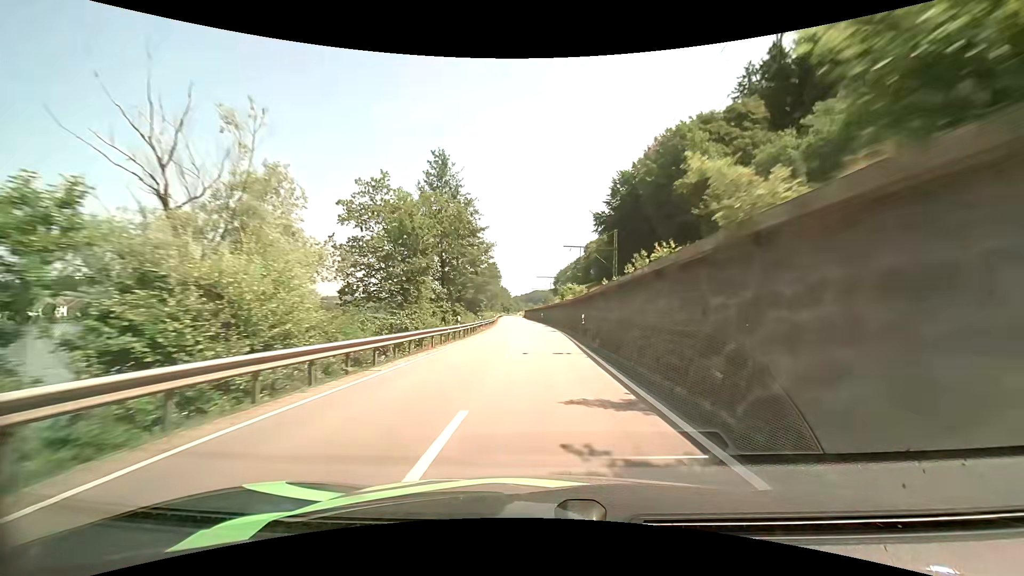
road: primary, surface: asphalt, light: Day
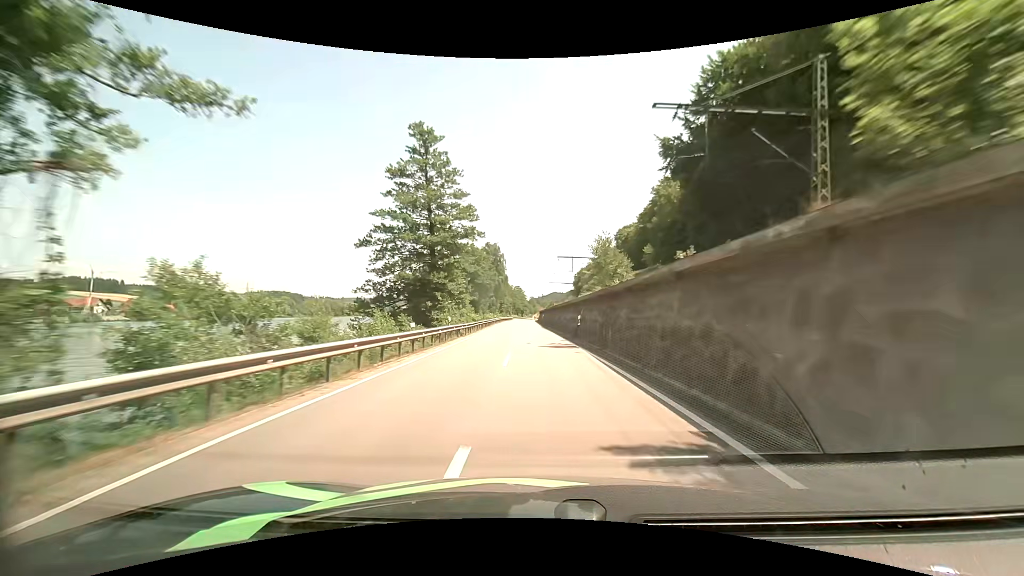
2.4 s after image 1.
(-0.7, +49.7) m; -2°
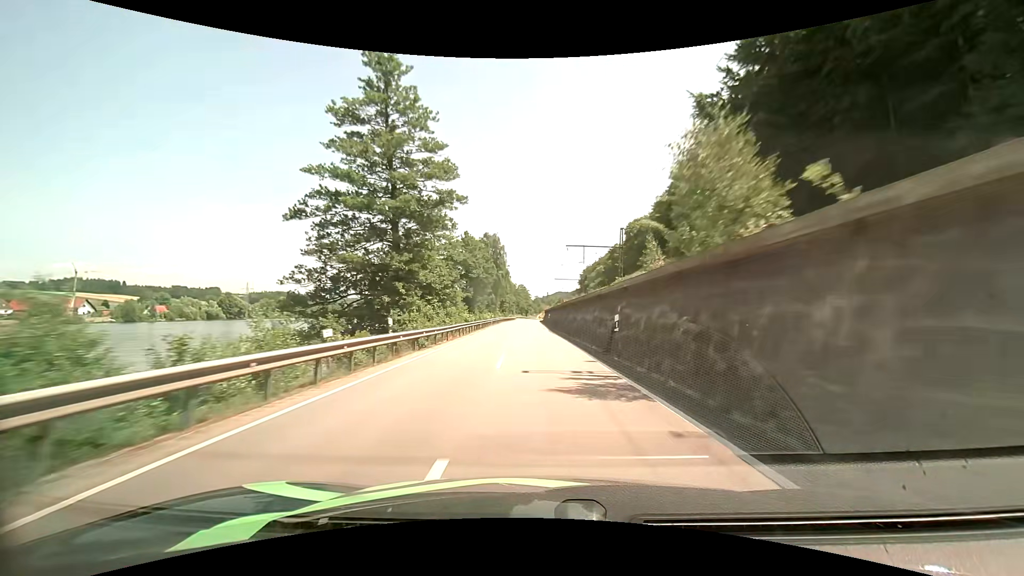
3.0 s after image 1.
(0.0, +12.4) m; 0°
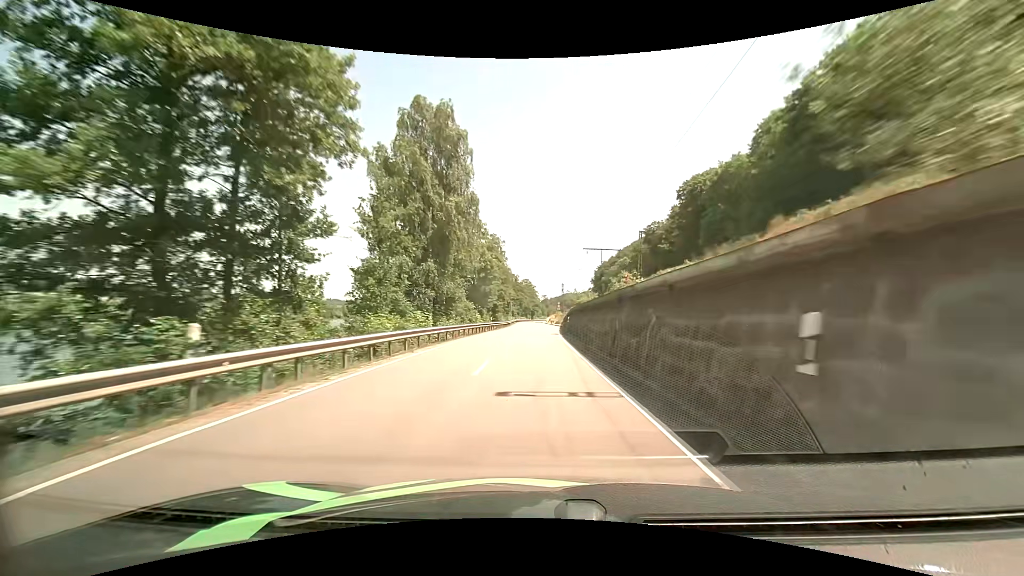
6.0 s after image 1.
(-1.0, +61.3) m; -1°
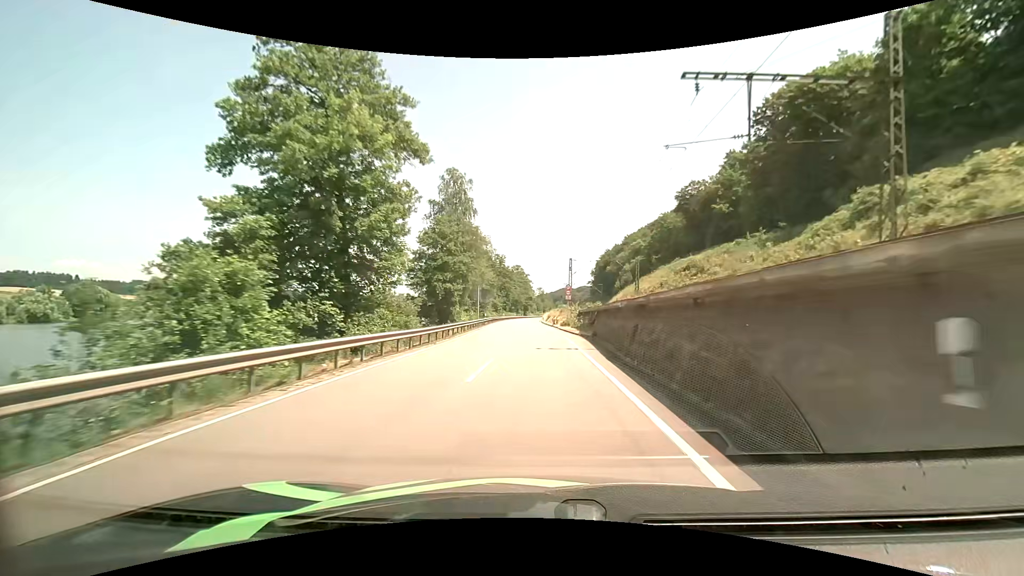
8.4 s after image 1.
(+0.7, +48.4) m; +1°
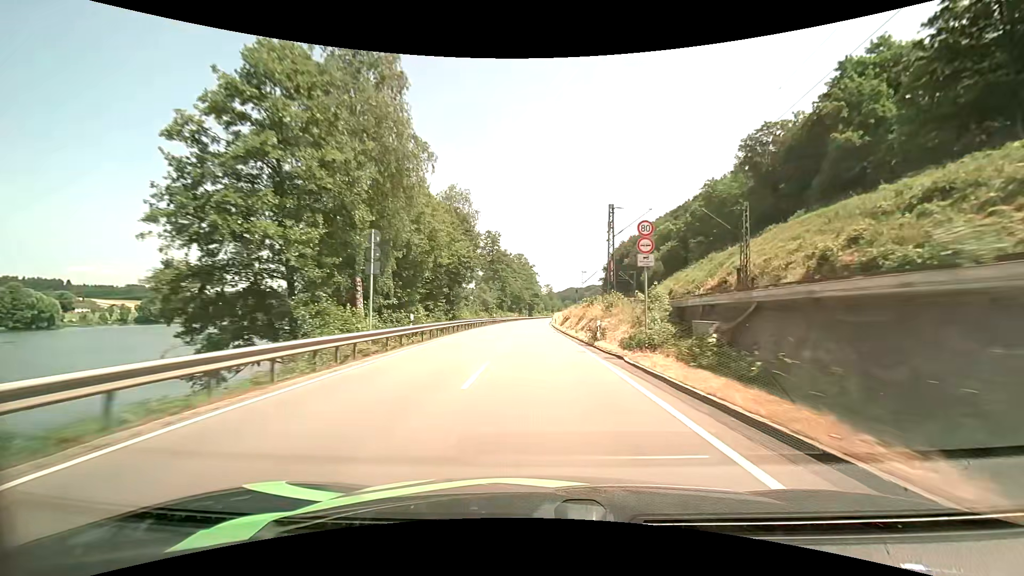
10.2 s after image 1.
(-0.2, +37.2) m; -1°
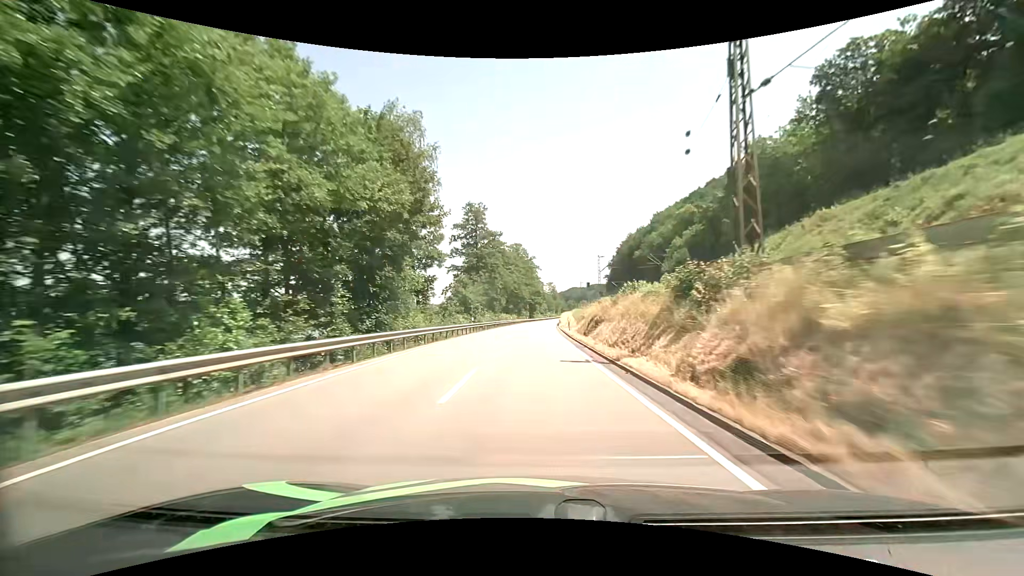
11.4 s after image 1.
(-0.1, +25.1) m; 0°
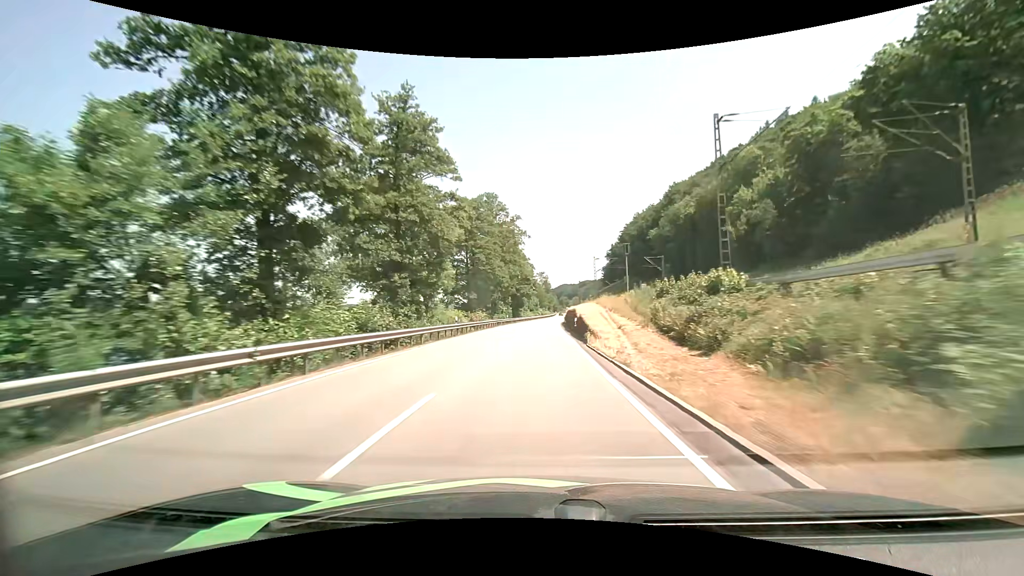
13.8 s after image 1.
(+0.1, +51.0) m; +1°
(0, +10) (0, +20) (0, +30) (+1, +40) (+1, +50) (+1, +60) (+1, +70) (+2, +80) (+2, +90) (+3, +100) m
